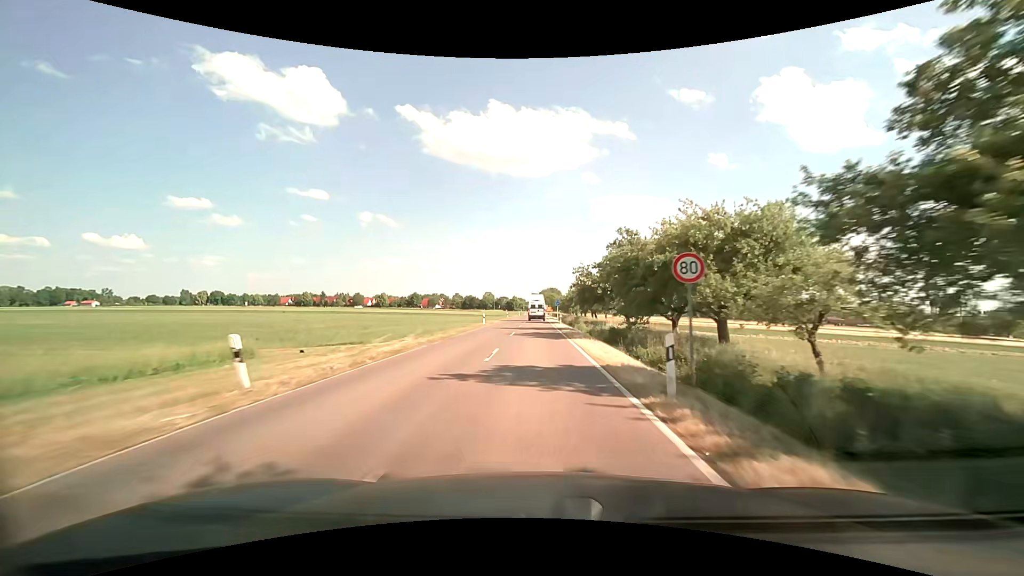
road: tertiary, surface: asphalt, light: Day
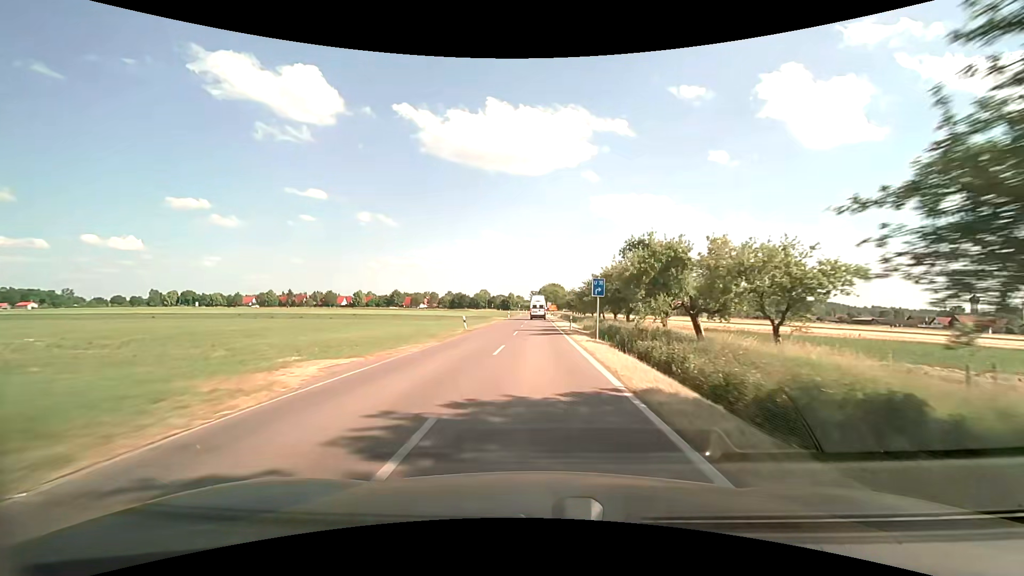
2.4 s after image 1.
(0.0, +48.9) m; 0°
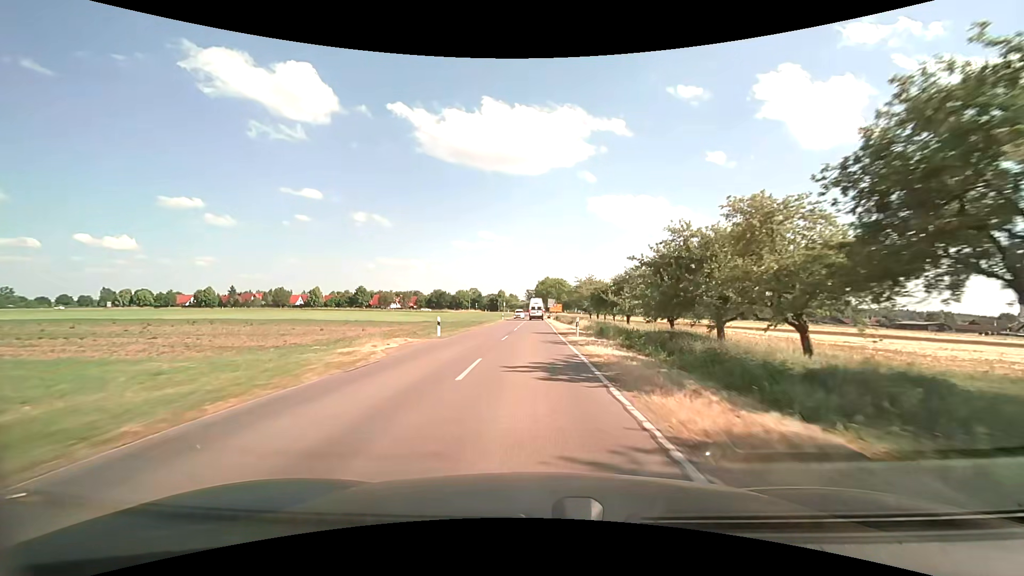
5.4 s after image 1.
(+0.5, +56.0) m; +1°
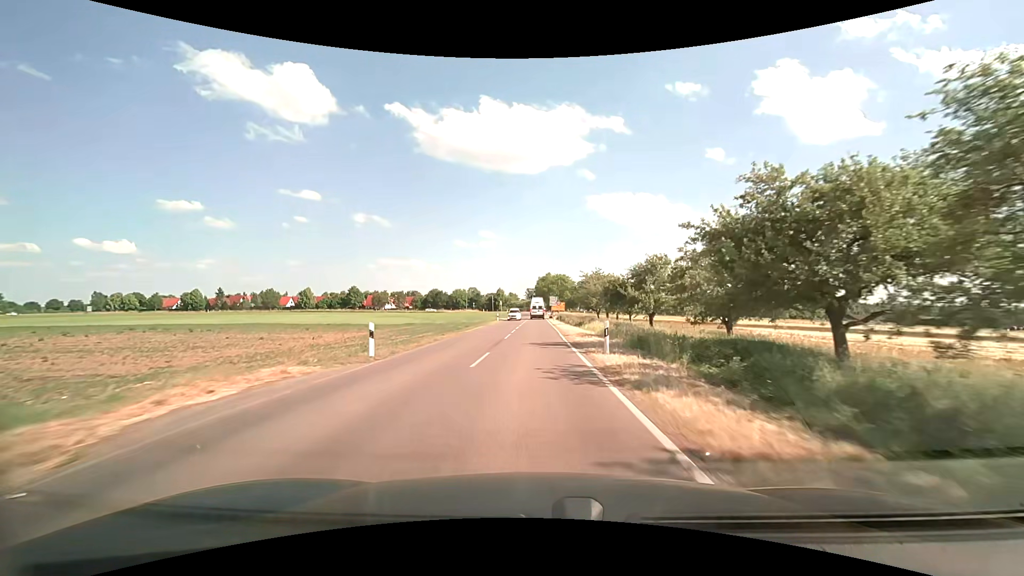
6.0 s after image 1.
(0.0, +10.5) m; 0°
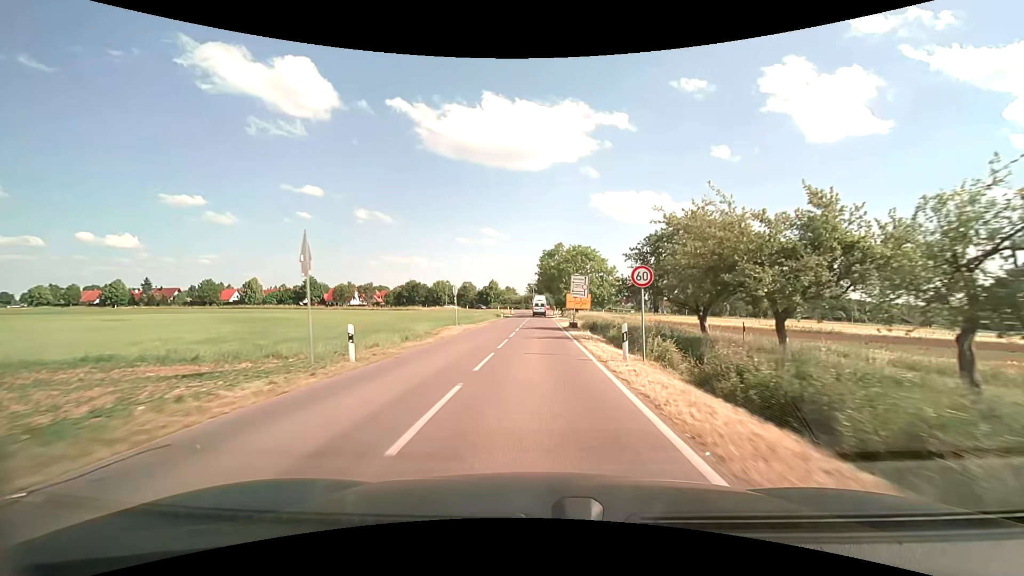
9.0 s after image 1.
(0.0, +49.3) m; 0°
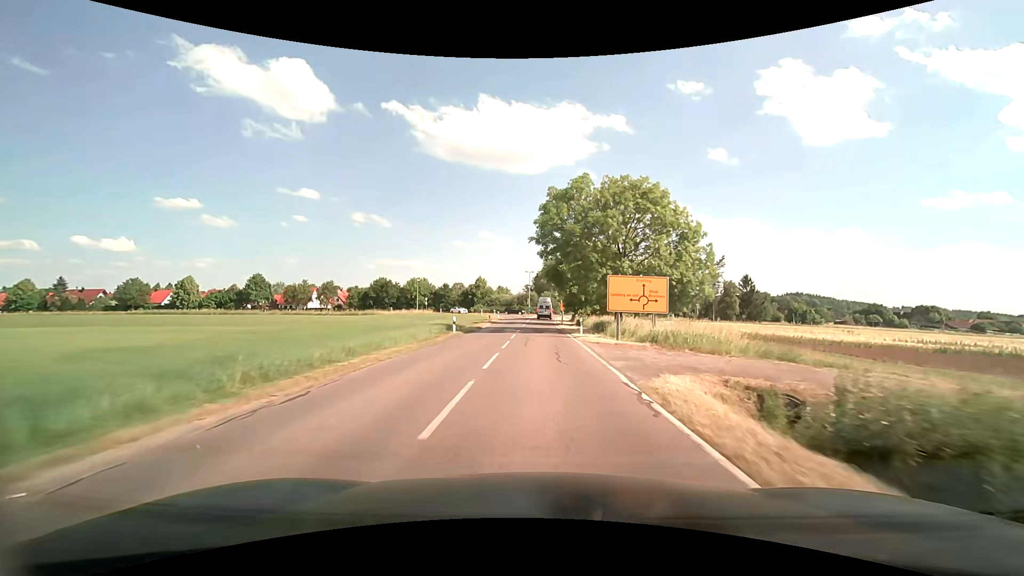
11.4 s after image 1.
(0.0, +35.6) m; 0°
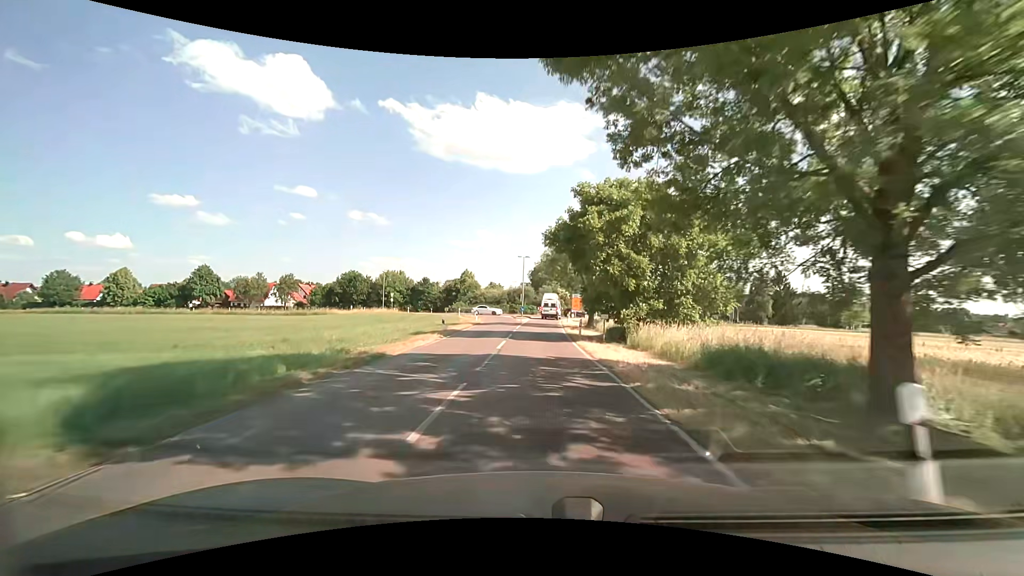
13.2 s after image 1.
(+0.1, +24.3) m; 0°
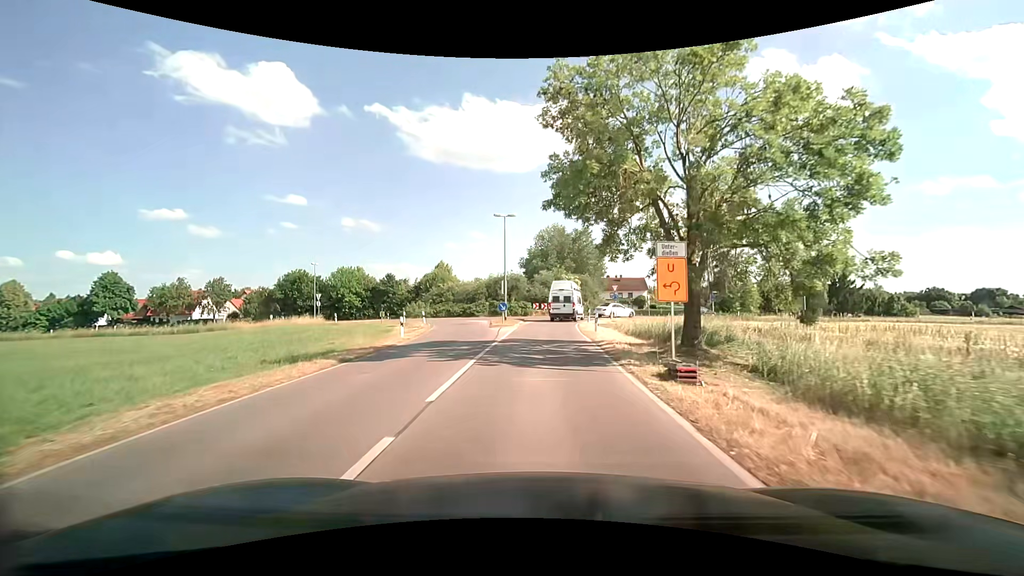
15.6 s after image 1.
(+0.1, +27.5) m; 0°
(0, +10) (0, +20) (+1, +30) (+2, +40) (+7, +49) (+12, +57) (+14, +67) (+10, +76) (+2, +81) (-8, +81) m
